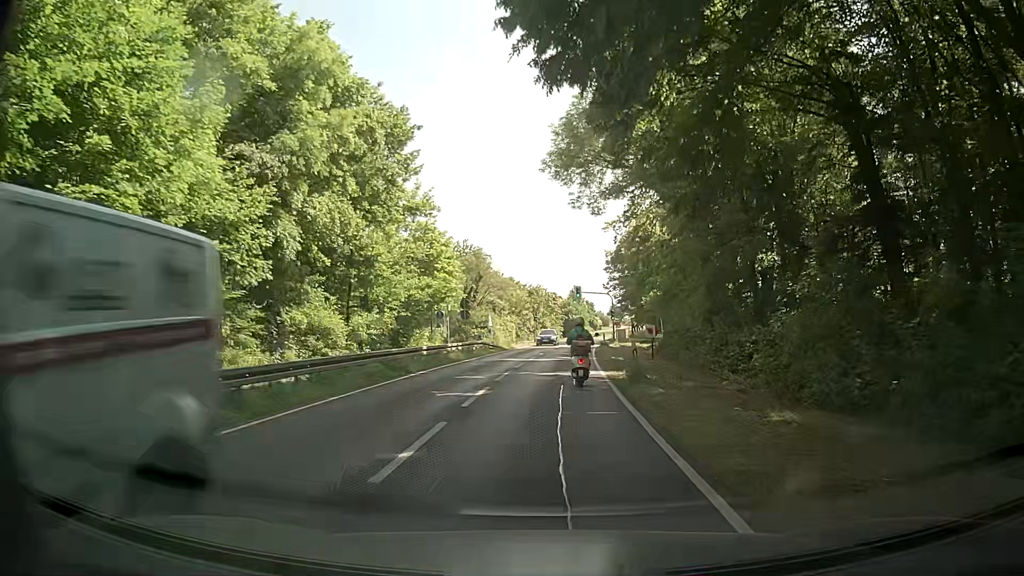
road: secondary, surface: asphalt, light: Day
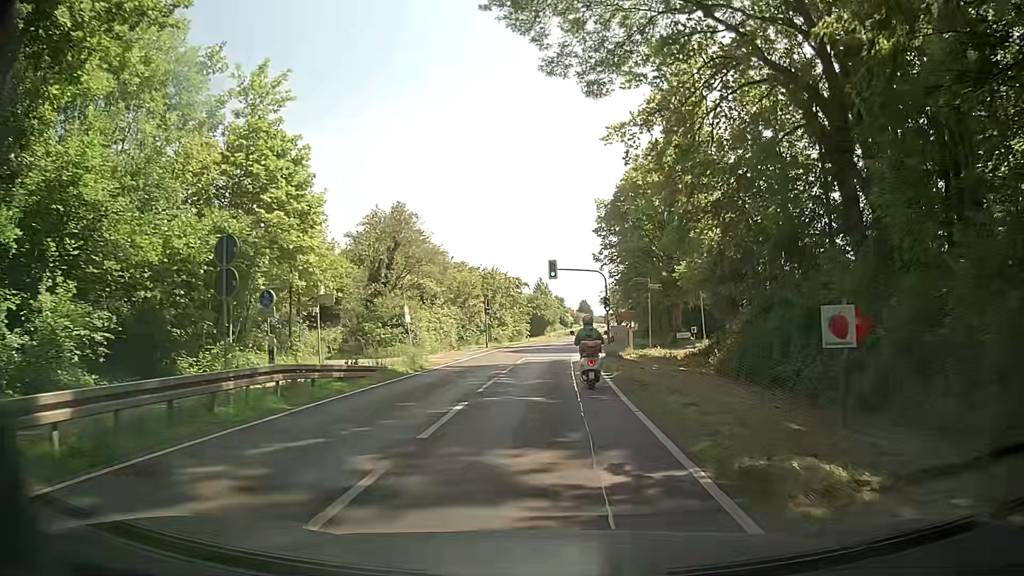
(+1.0, +27.3) m; +3°
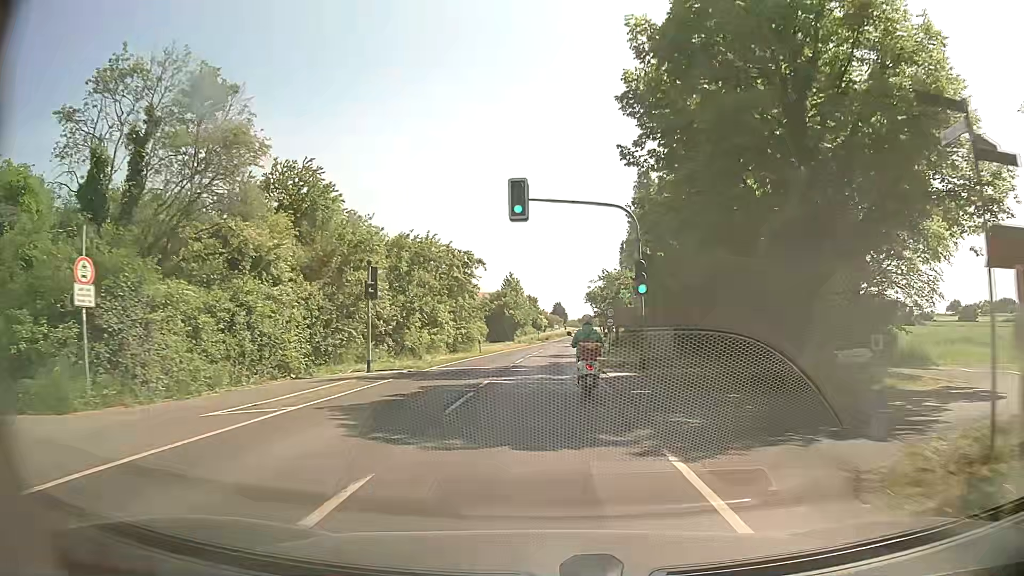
(+0.7, +27.9) m; +2°
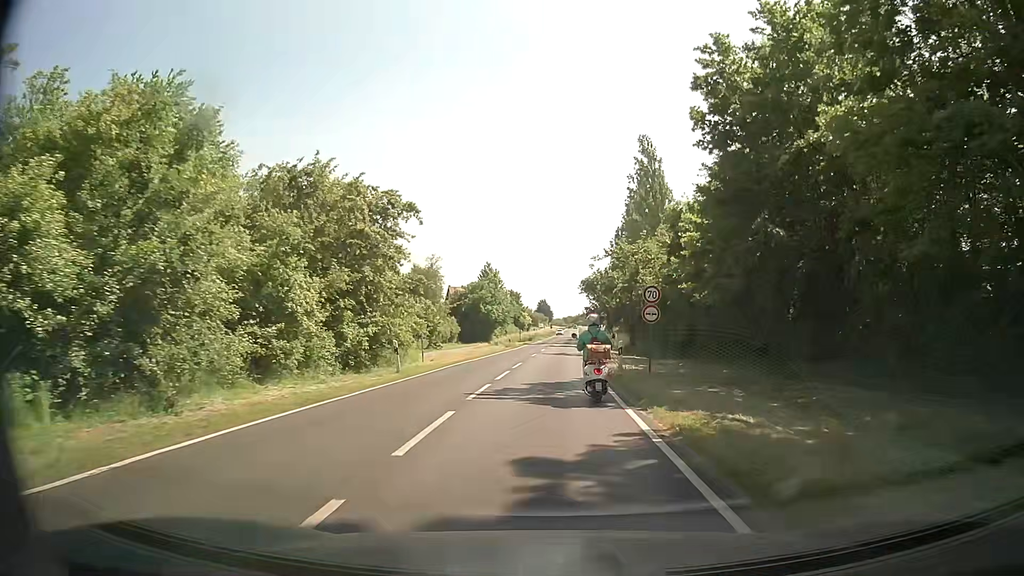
(+0.6, +21.3) m; +2°
